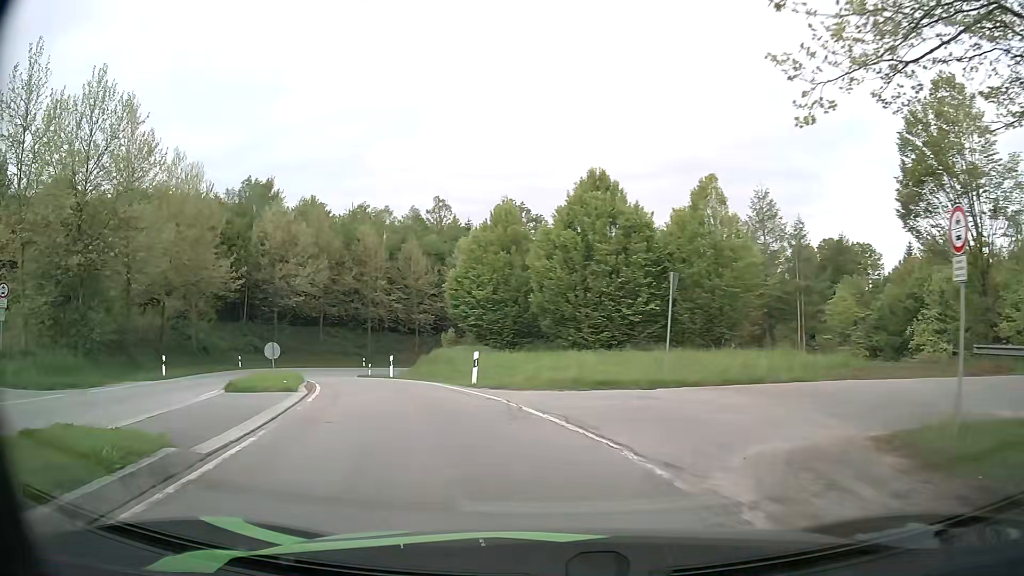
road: primary_link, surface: asphalt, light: Day
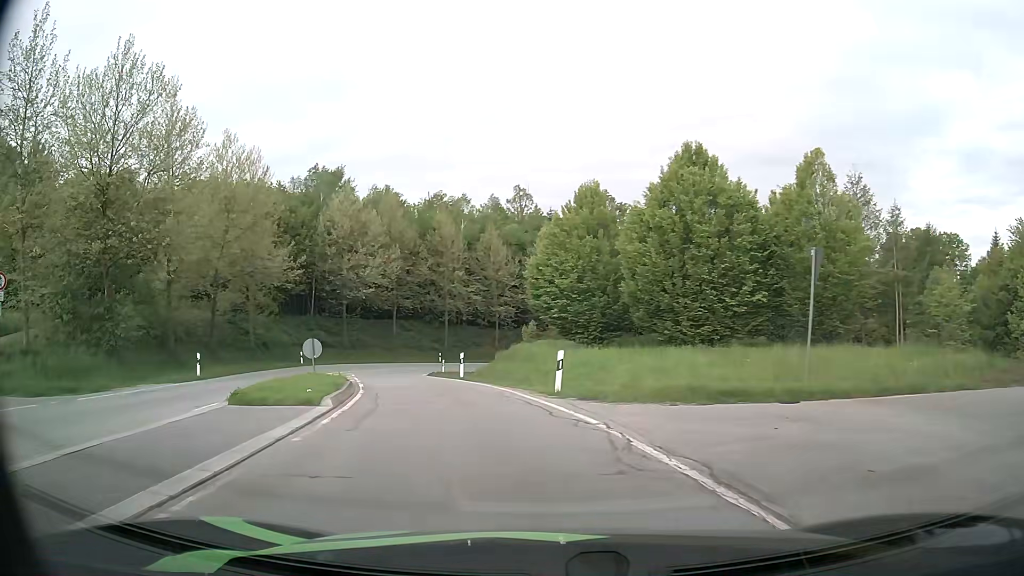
(-0.3, +4.3) m; -8°
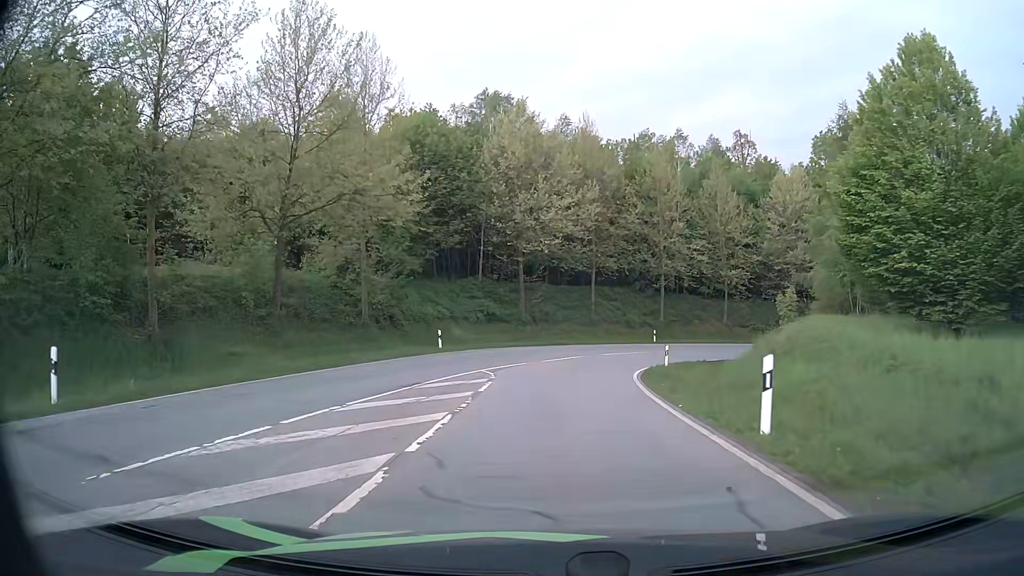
(-3.3, +19.3) m; -17°
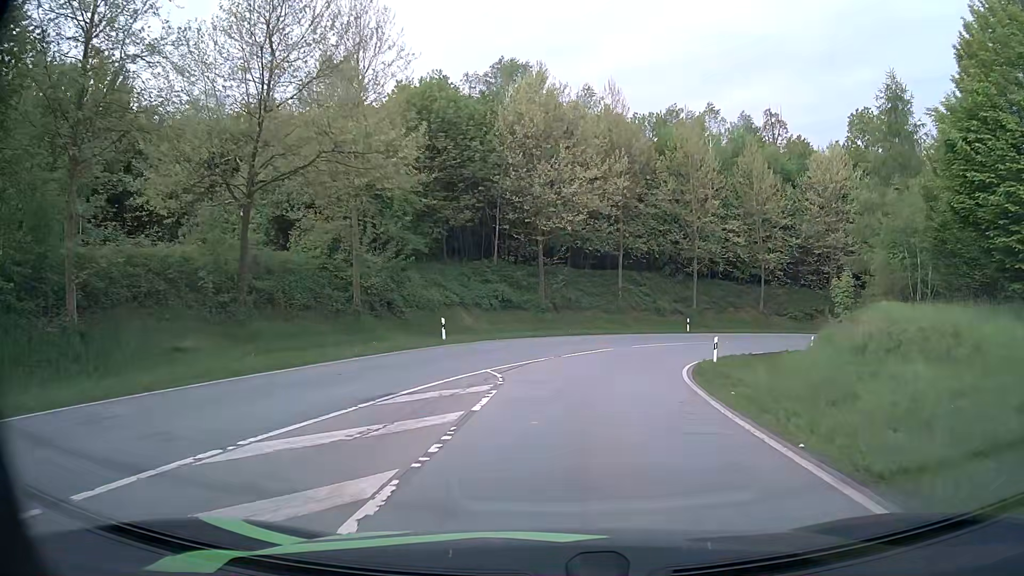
(-0.1, +5.4) m; -2°
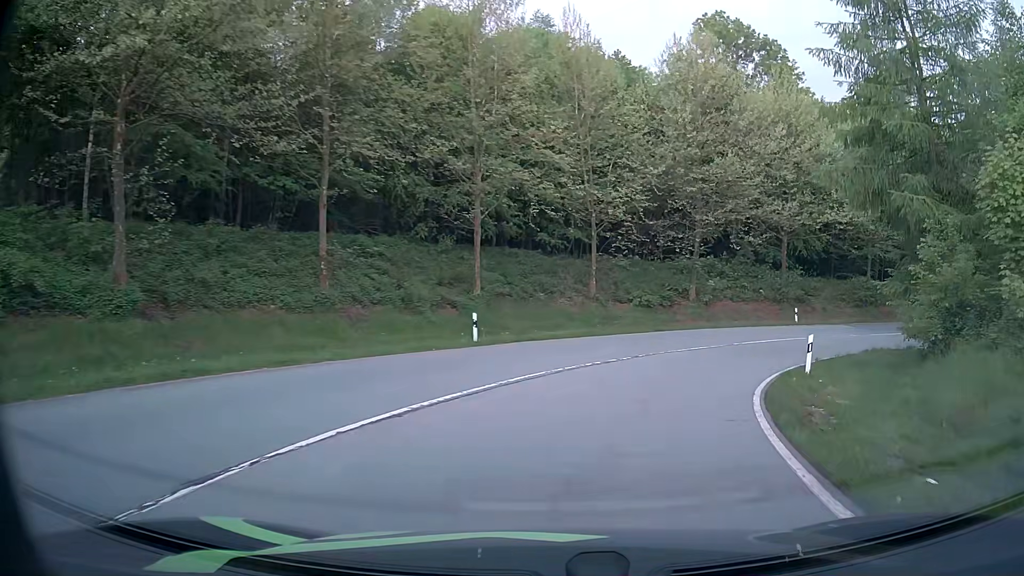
(+3.6, +27.5) m; +20°
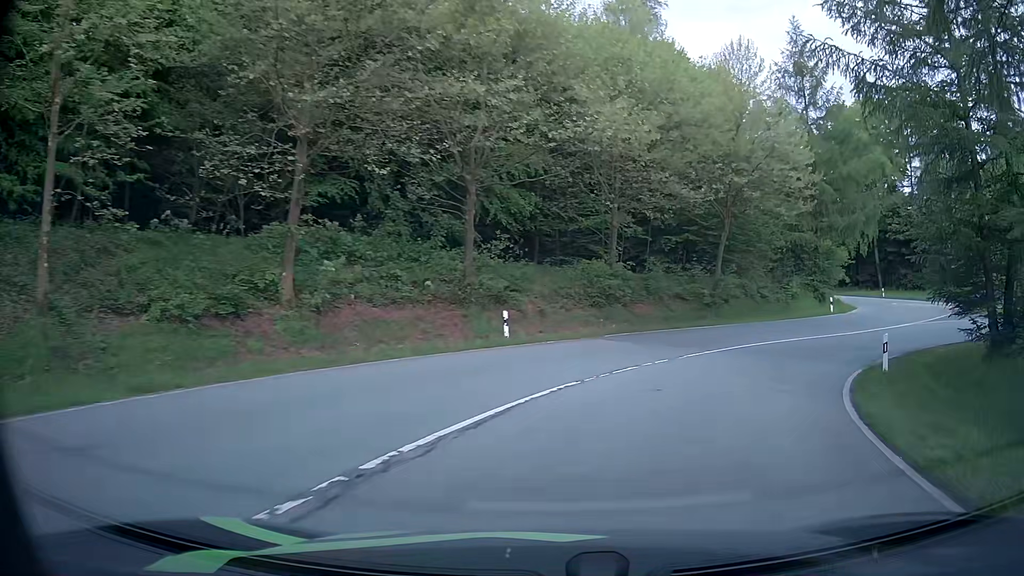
(+5.7, +21.5) m; +30°
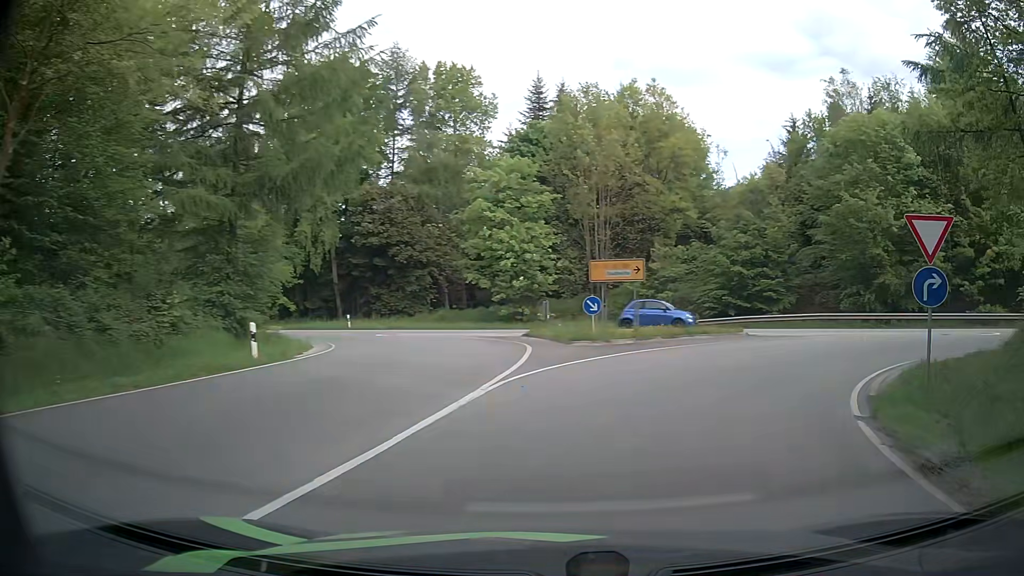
(+9.4, +22.8) m; +48°
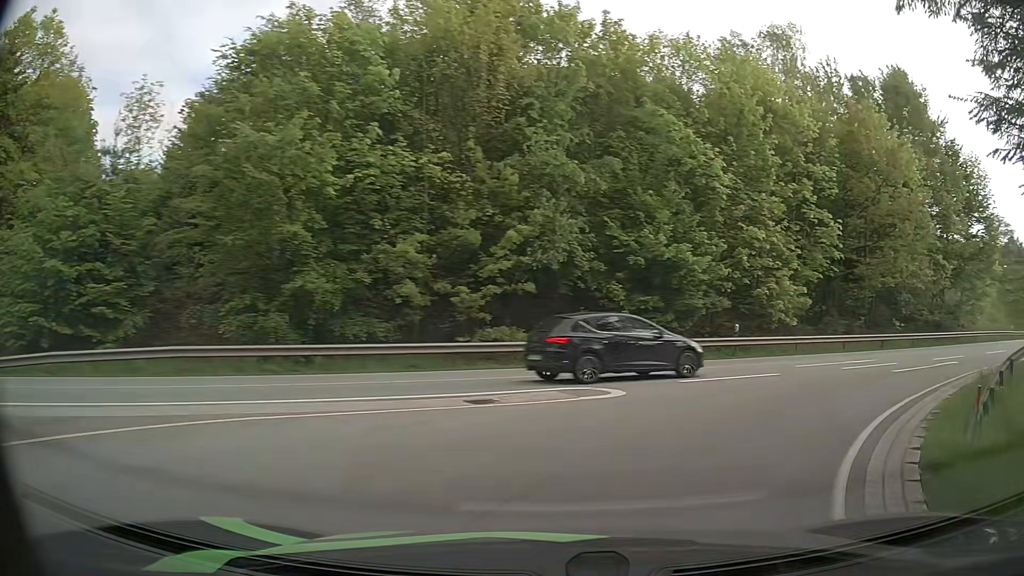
(+6.9, +16.0) m; +51°
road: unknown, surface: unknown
(+3, +10) (+9, +17) (+17, +23) (+26, +28) (+34, +34) (+42, +40) (+50, +45) (+58, +51) (+66, +58) (+74, +64) m
